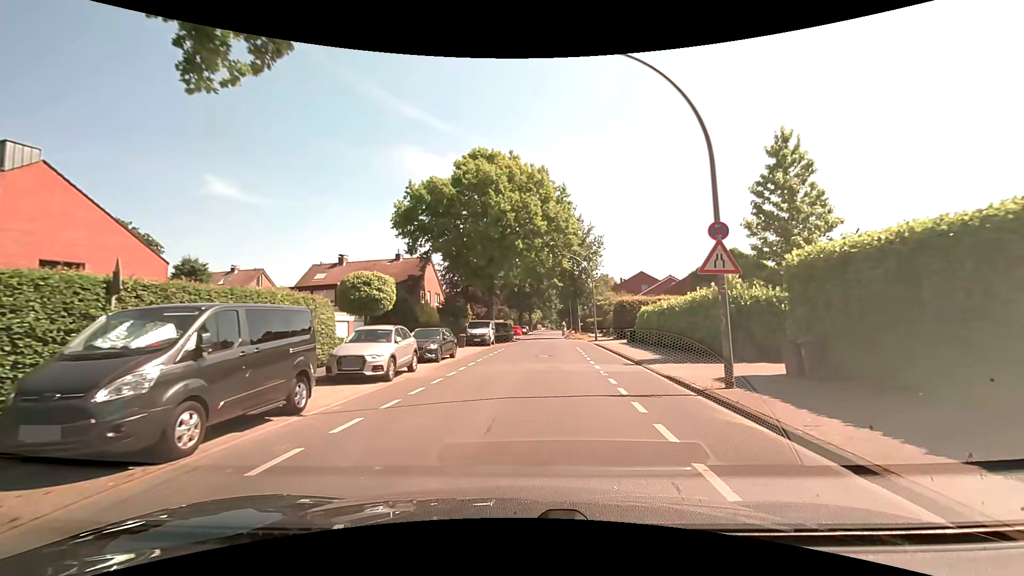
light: Day
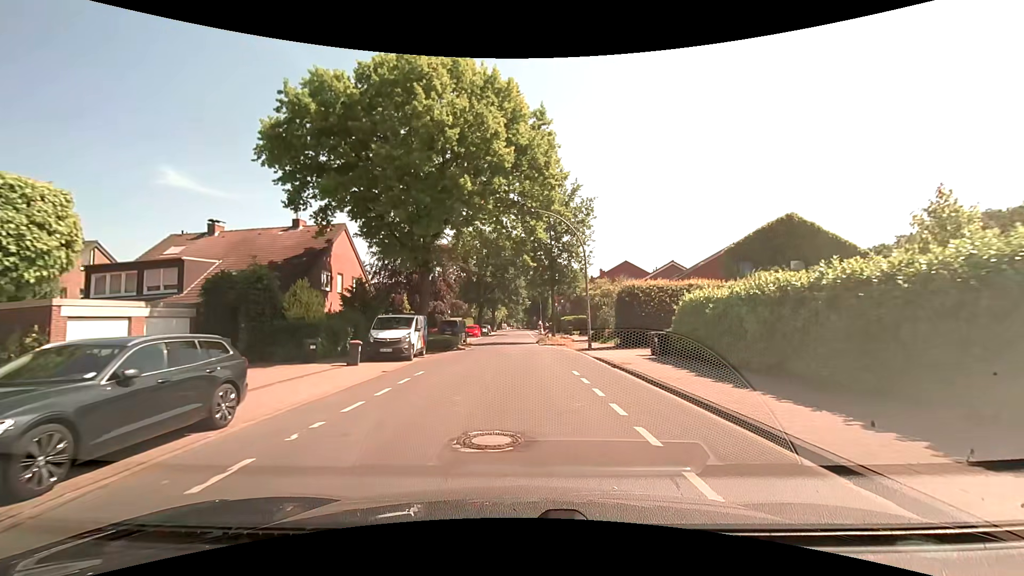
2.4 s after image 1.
(+0.6, +16.2) m; +3°
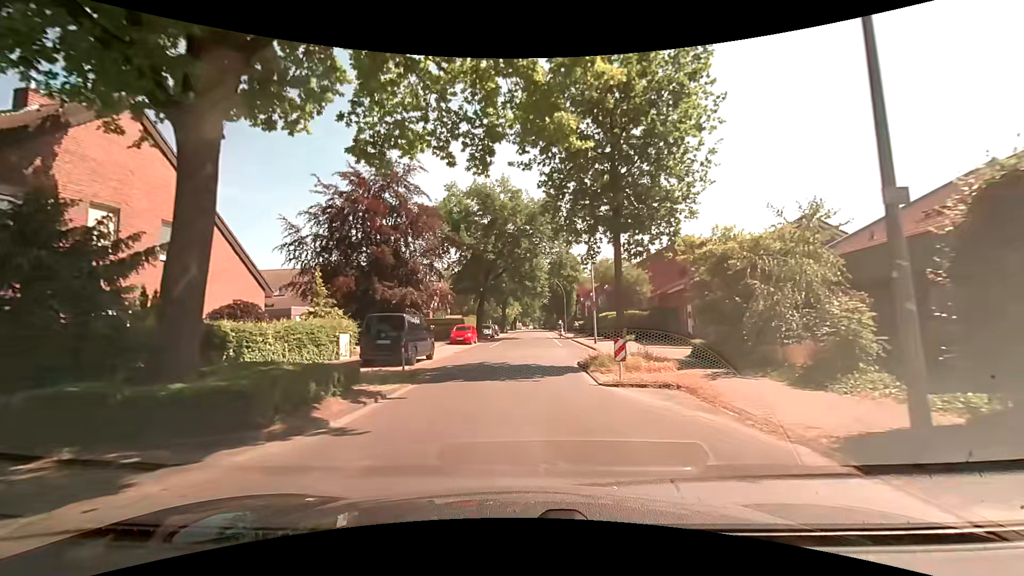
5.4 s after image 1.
(-0.1, +21.5) m; -2°
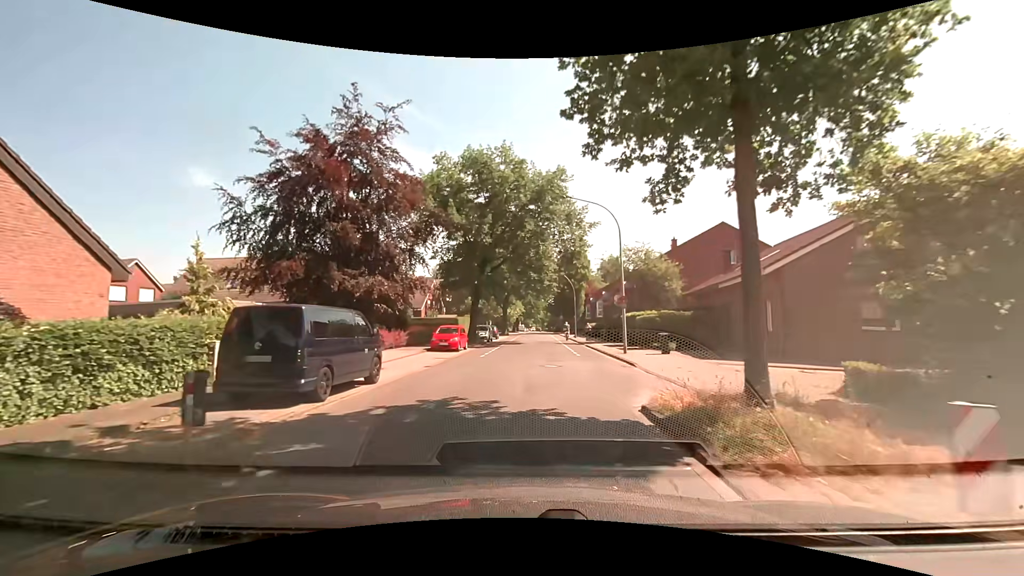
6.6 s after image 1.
(0.0, +8.8) m; 0°
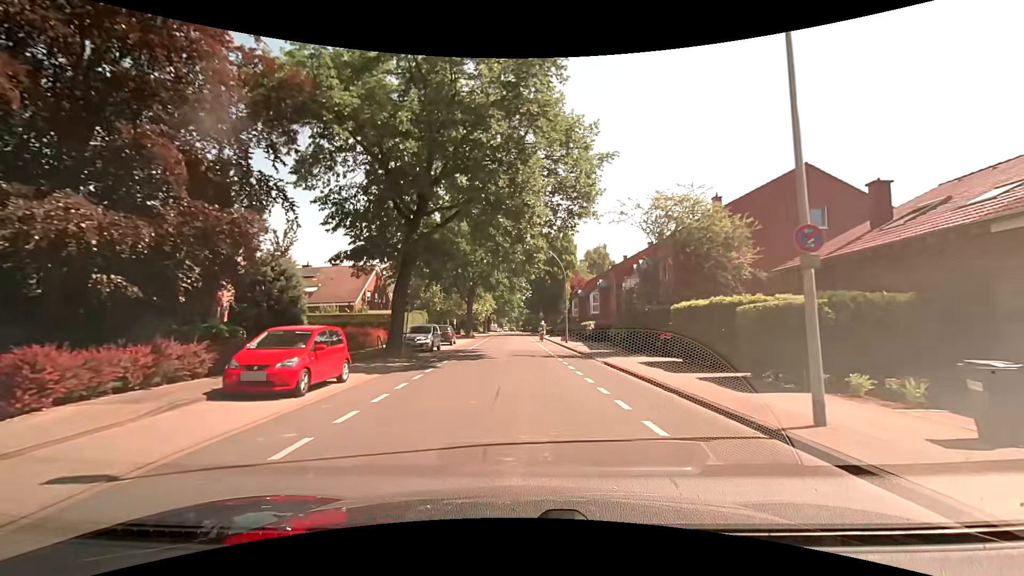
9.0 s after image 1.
(+0.1, +17.6) m; +2°
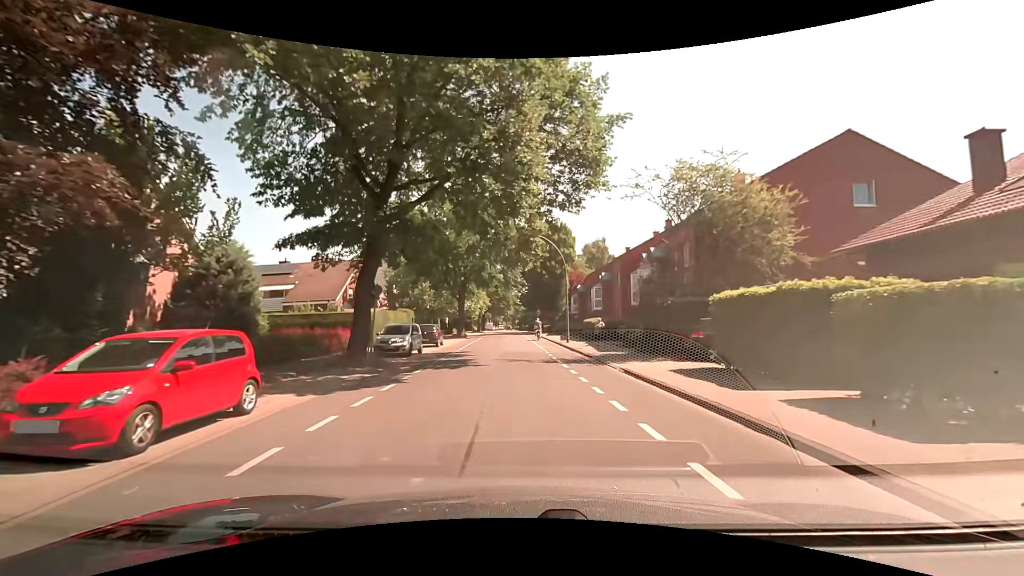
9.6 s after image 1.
(+0.1, +4.4) m; +1°
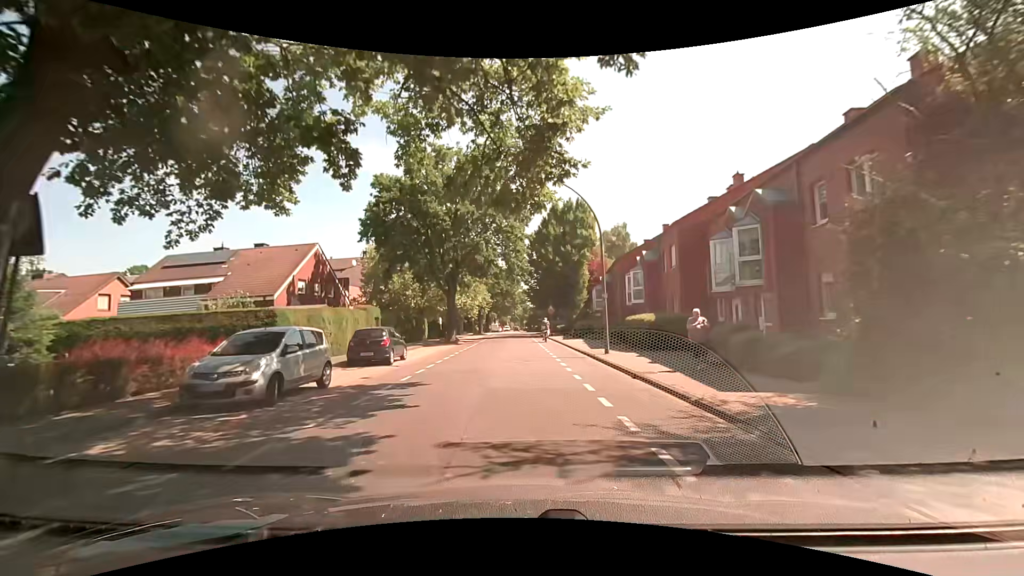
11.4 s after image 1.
(-0.1, +13.3) m; -1°
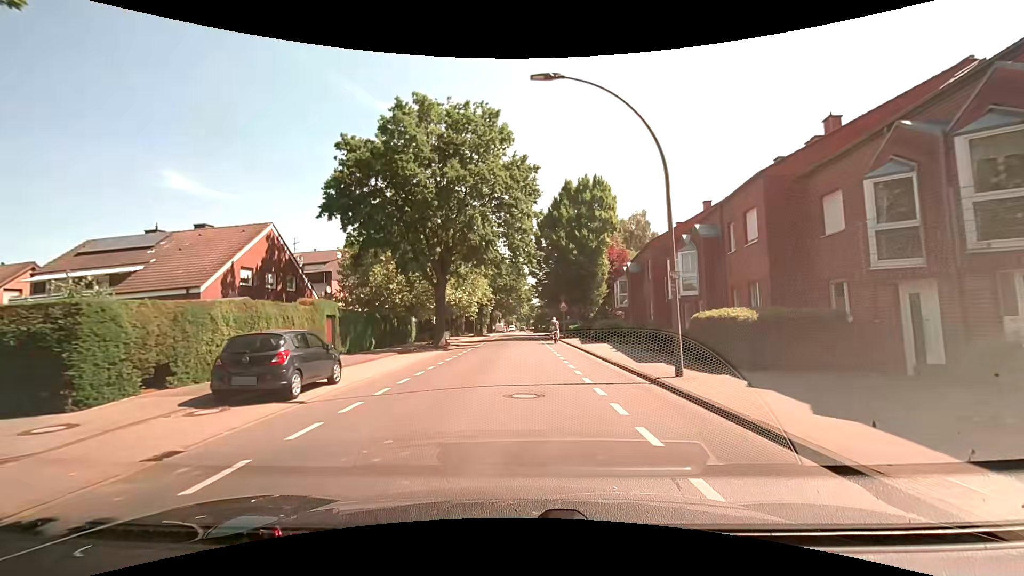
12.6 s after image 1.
(-0.1, +8.8) m; -2°
